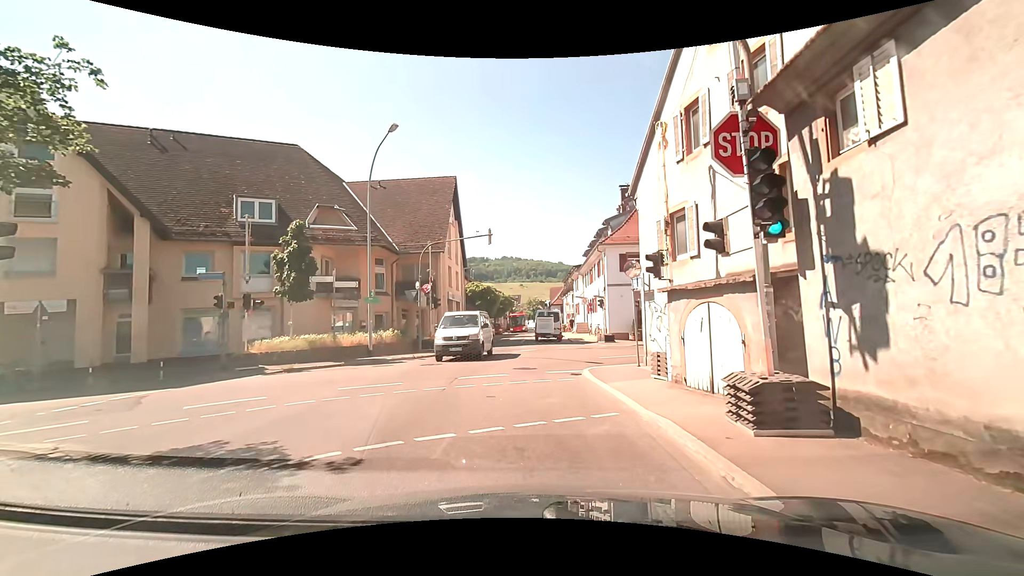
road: tertiary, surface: asphalt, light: Day
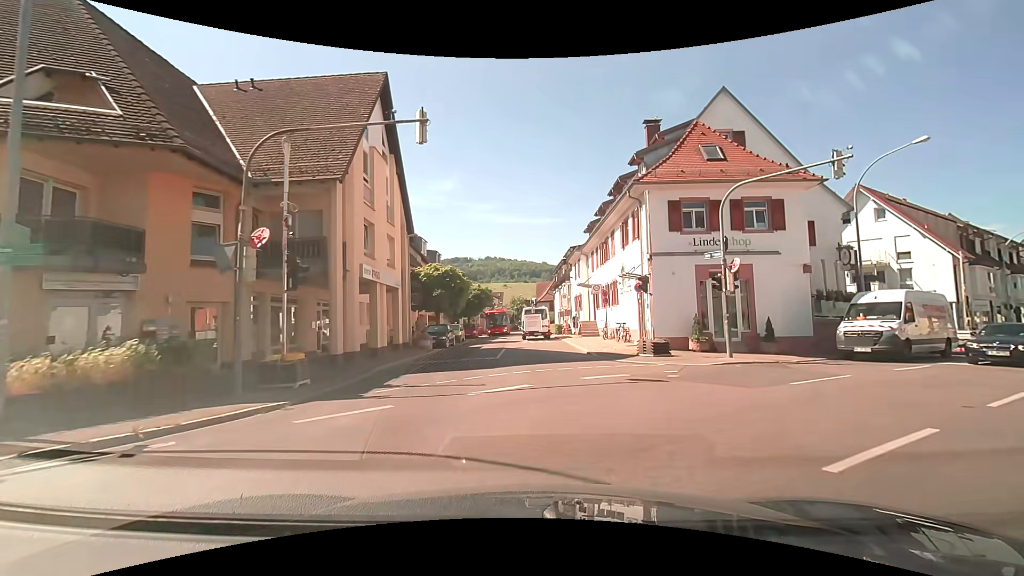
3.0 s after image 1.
(+0.4, +16.1) m; +3°
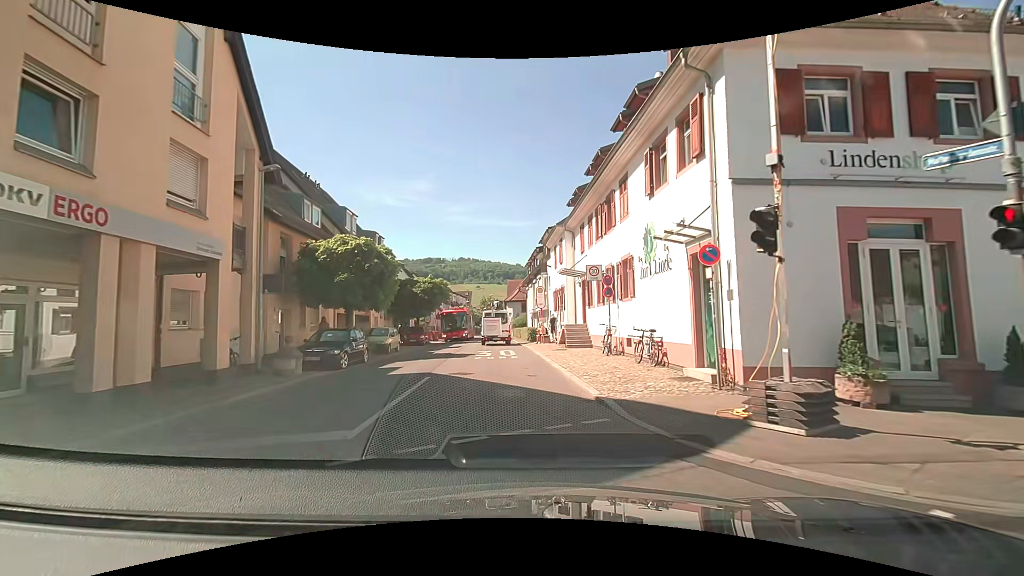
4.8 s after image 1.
(+0.7, +11.8) m; +5°
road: residential
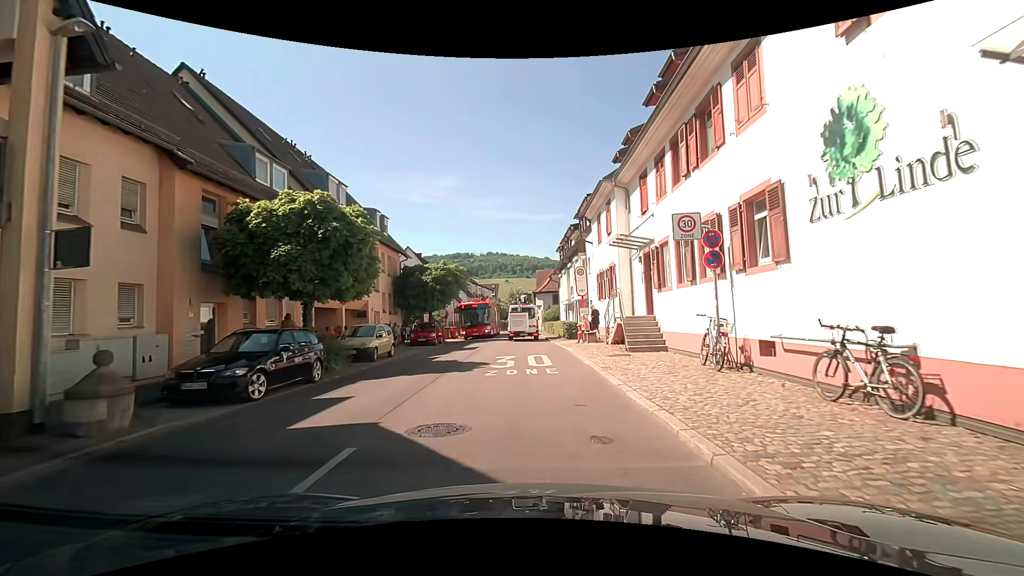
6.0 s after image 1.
(-0.4, +7.6) m; -4°
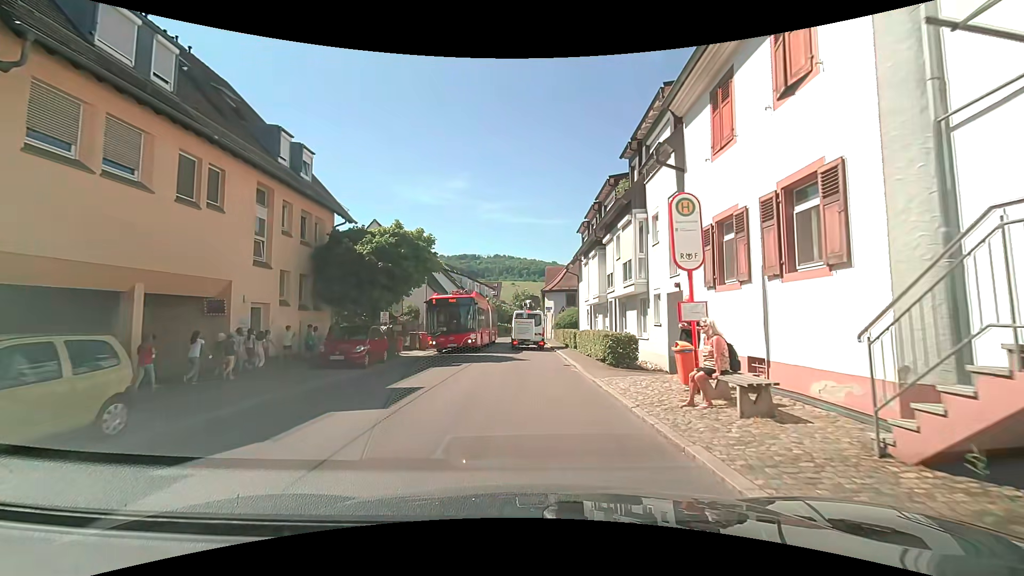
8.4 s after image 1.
(-0.2, +14.7) m; 0°
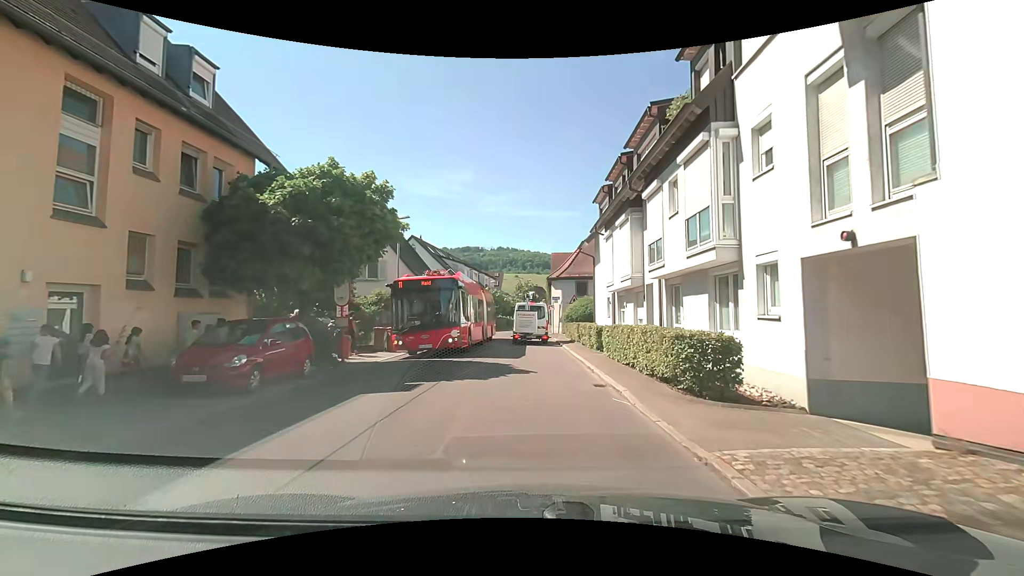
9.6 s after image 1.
(-0.1, +7.4) m; -2°
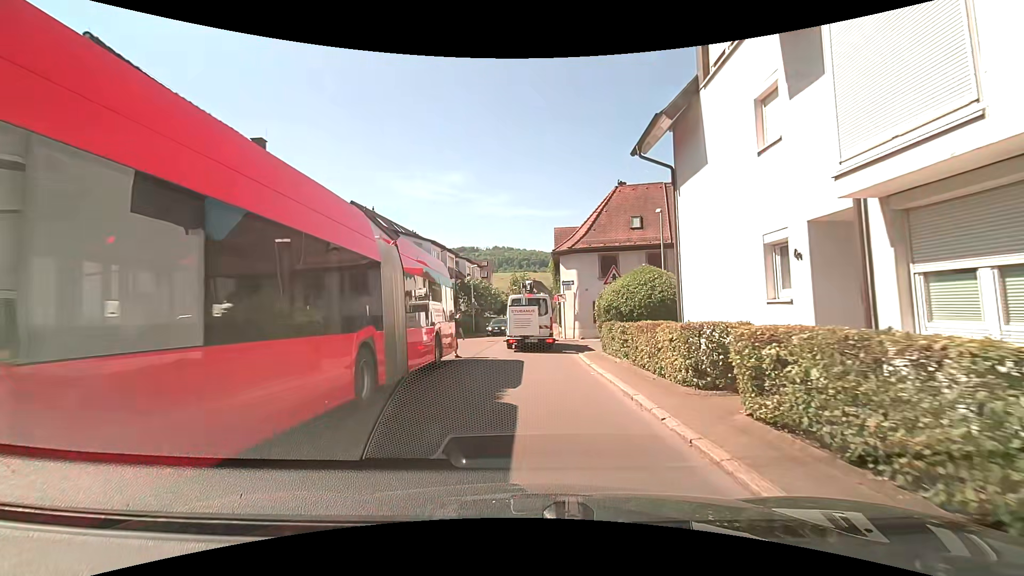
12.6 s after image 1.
(+0.3, +18.7) m; 0°
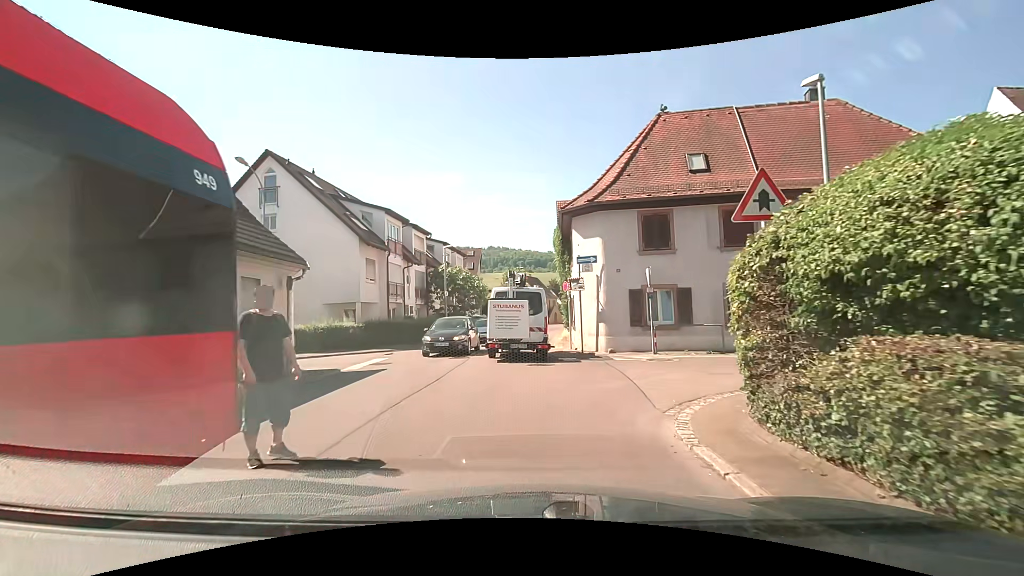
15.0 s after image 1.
(+0.3, +12.4) m; +1°
